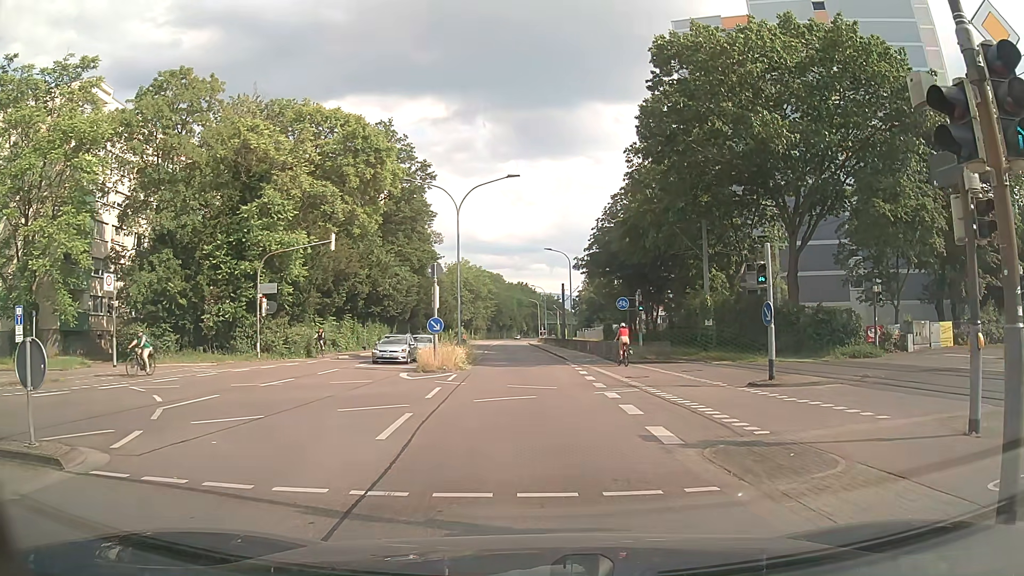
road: secondary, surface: asphalt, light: Day
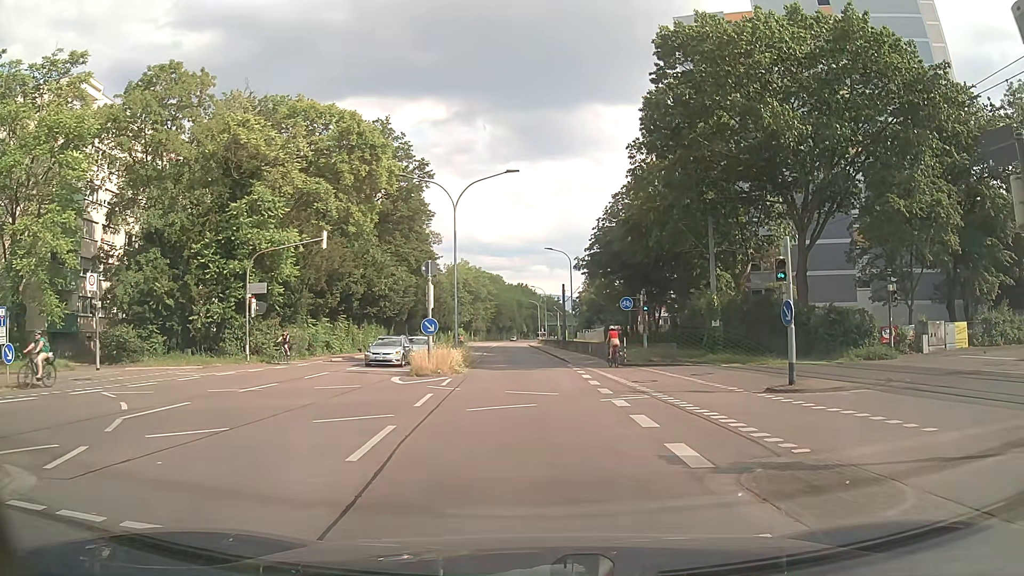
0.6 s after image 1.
(0.0, +1.6) m; 0°
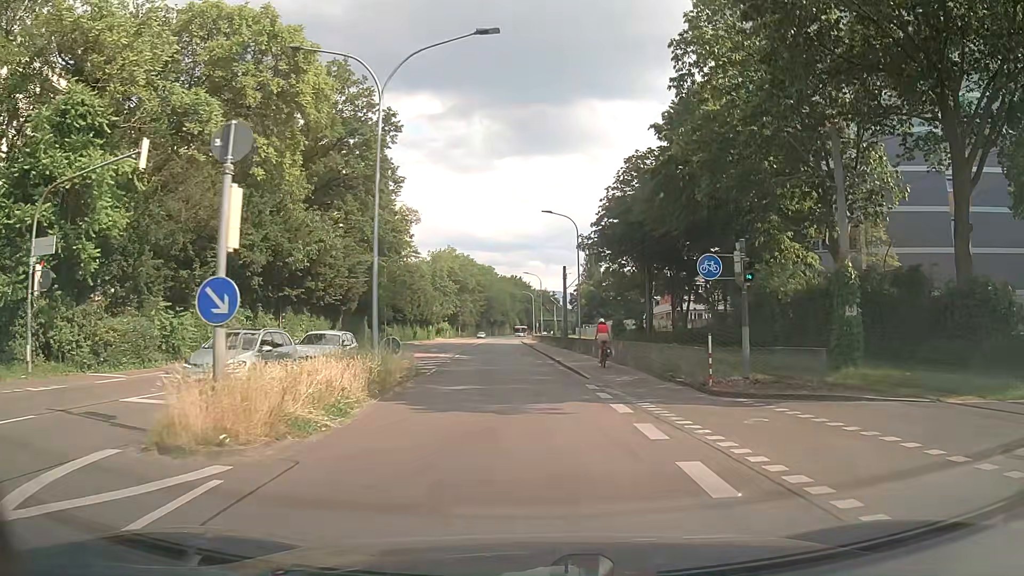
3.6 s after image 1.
(+0.3, +17.0) m; +2°
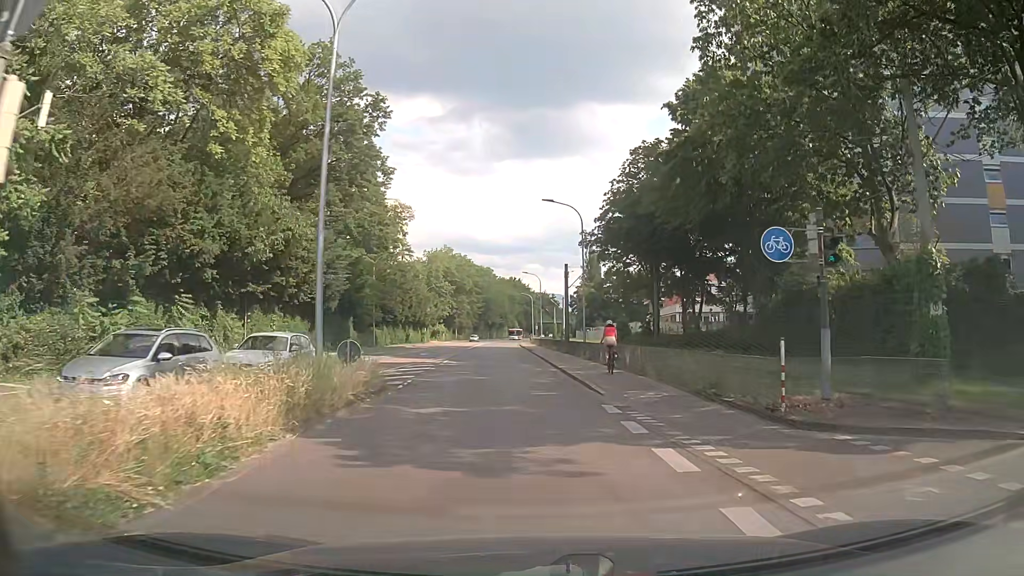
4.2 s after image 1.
(0.0, +4.8) m; 0°
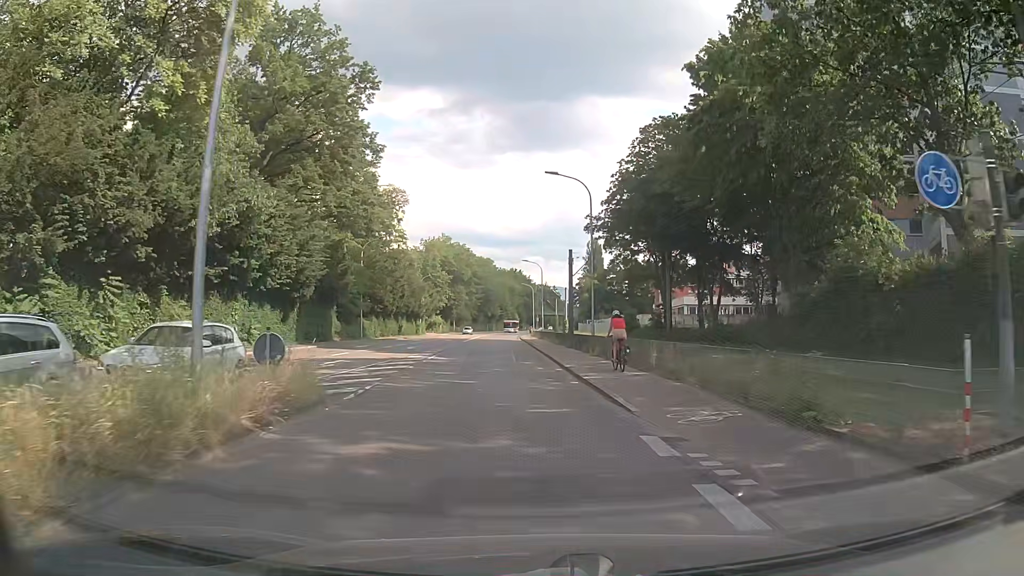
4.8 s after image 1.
(0.0, +5.2) m; 0°
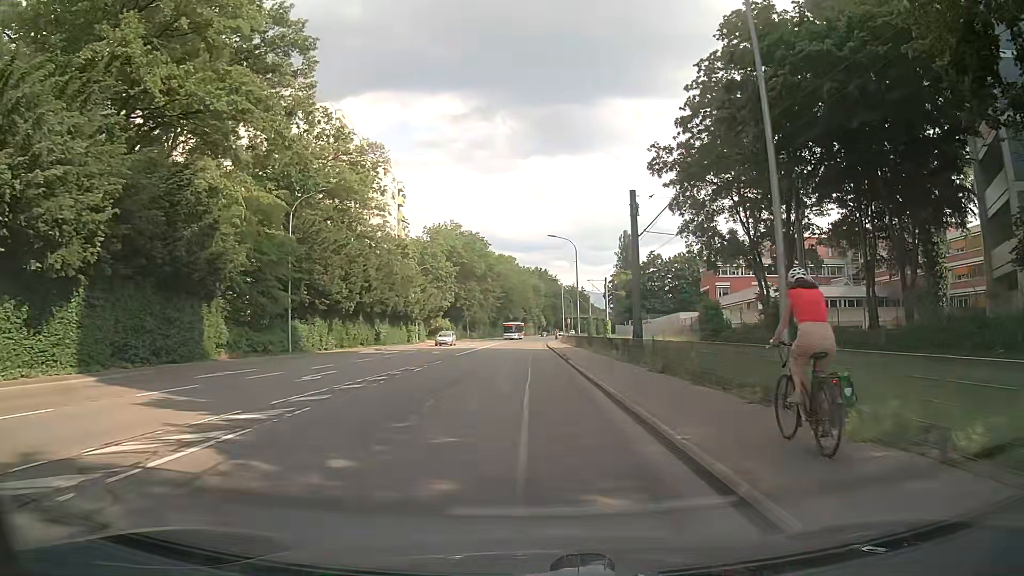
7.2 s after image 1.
(-0.3, +24.0) m; -2°
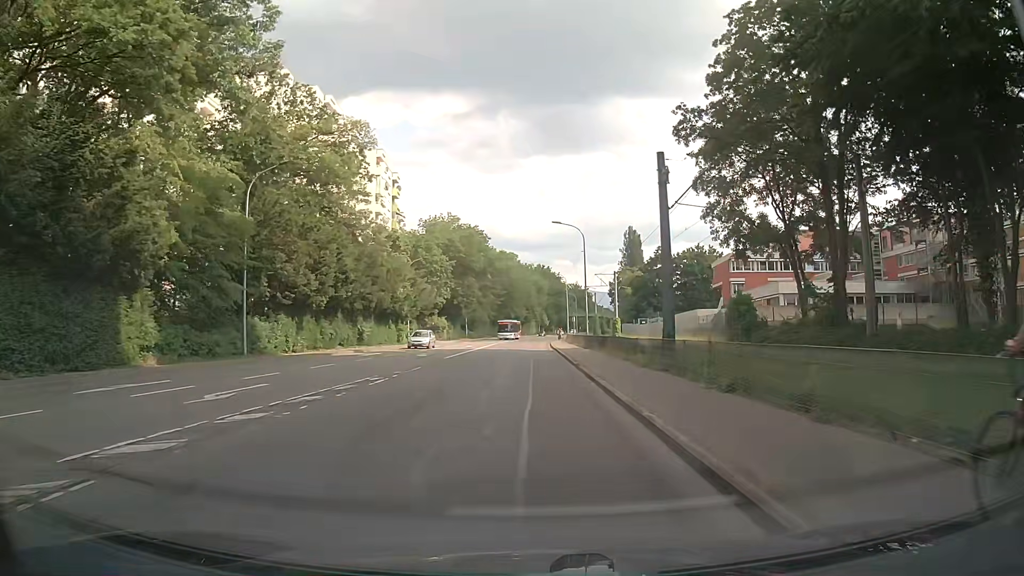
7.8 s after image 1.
(0.0, +6.5) m; -1°
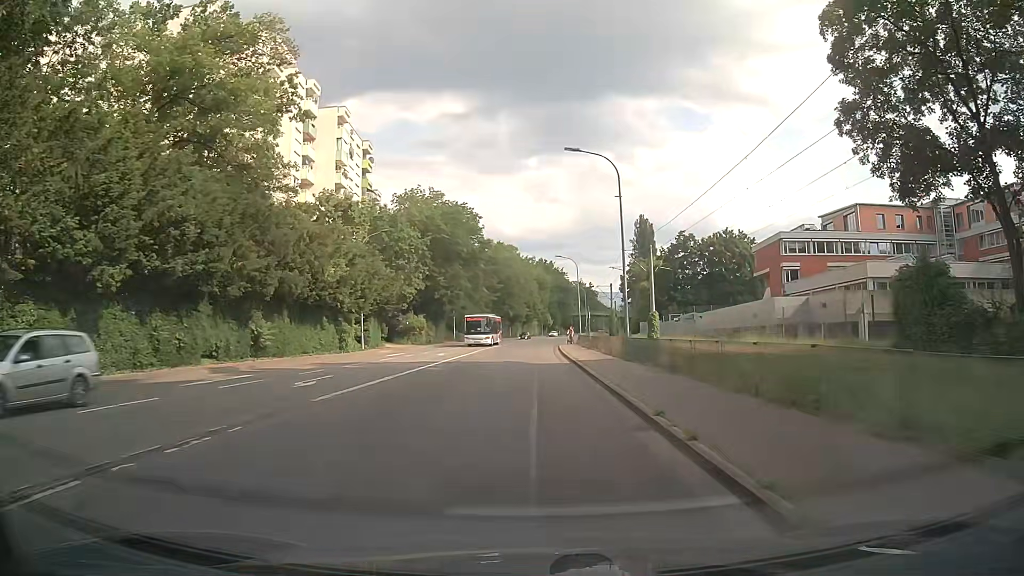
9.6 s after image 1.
(+0.2, +20.3) m; 0°
(0, +10) (0, +20) (+1, +30) (+1, +40) (+1, +50) (+2, +60) (+2, +70) (+3, +80) (+3, +90) (+4, +100) m
